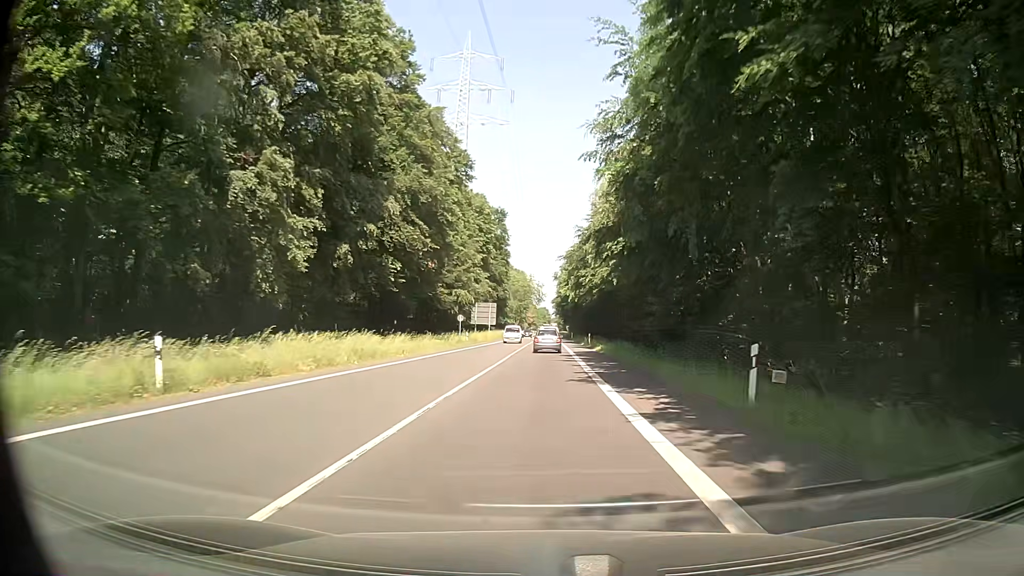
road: secondary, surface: asphalt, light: Day
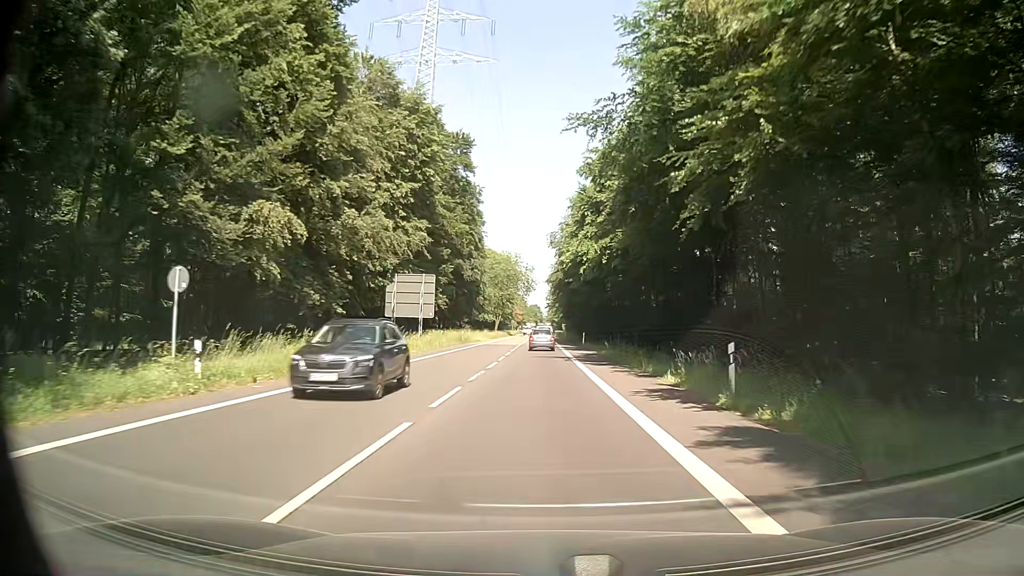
(+0.7, +50.3) m; +1°
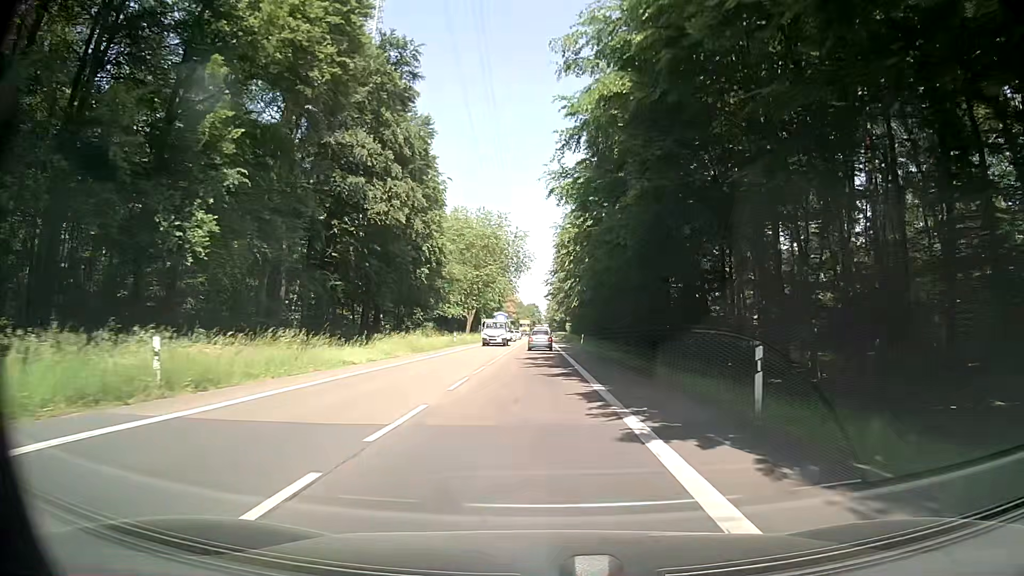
(+0.4, +51.8) m; 0°
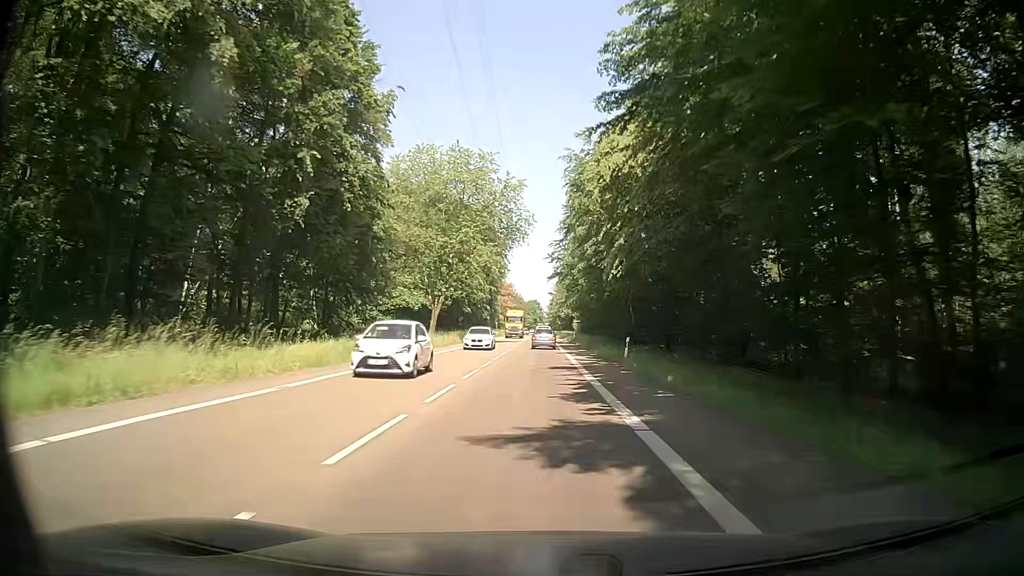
(+0.4, +31.5) m; +1°
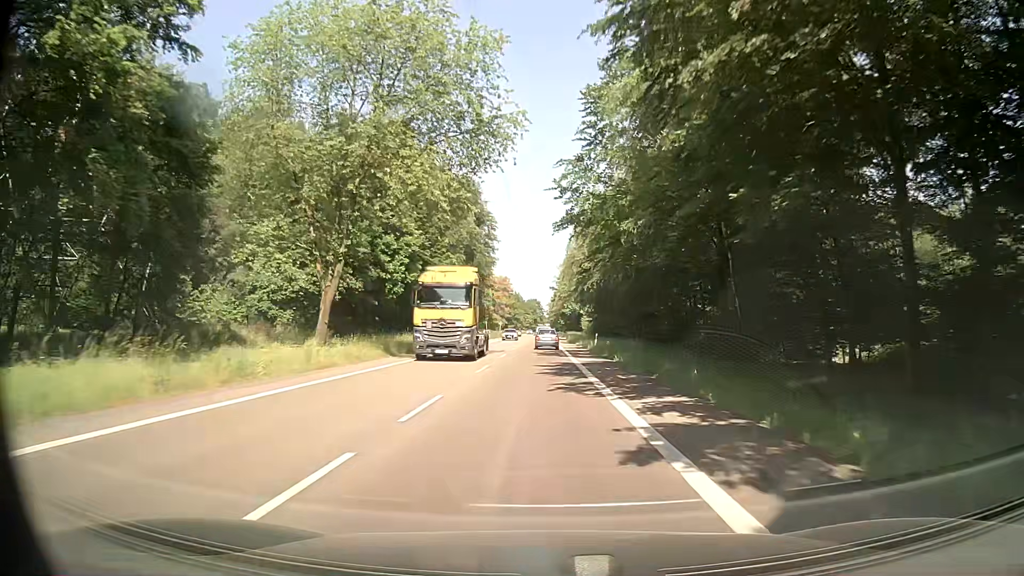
(-0.1, +31.7) m; -1°
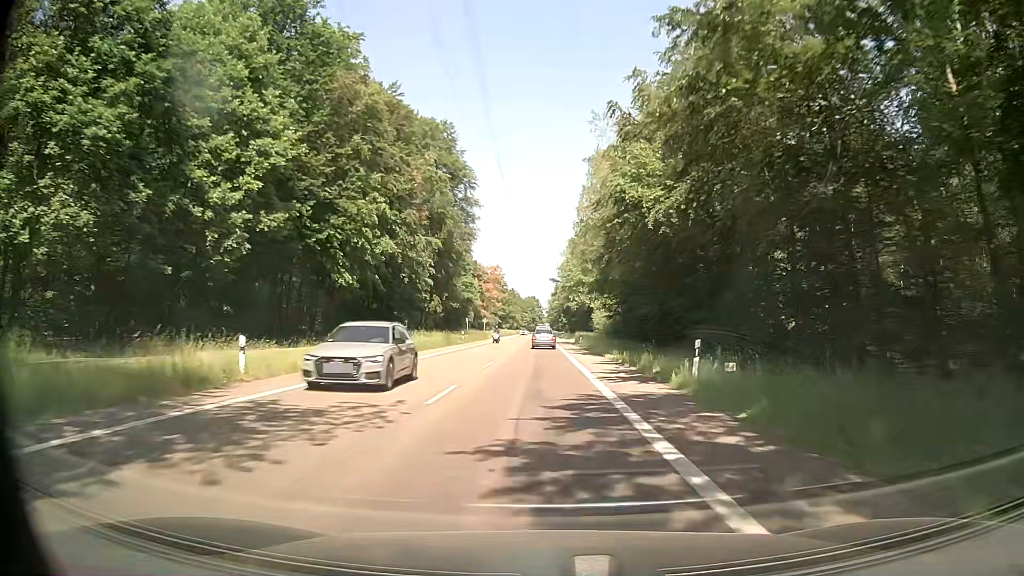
(+0.4, +31.9) m; 0°
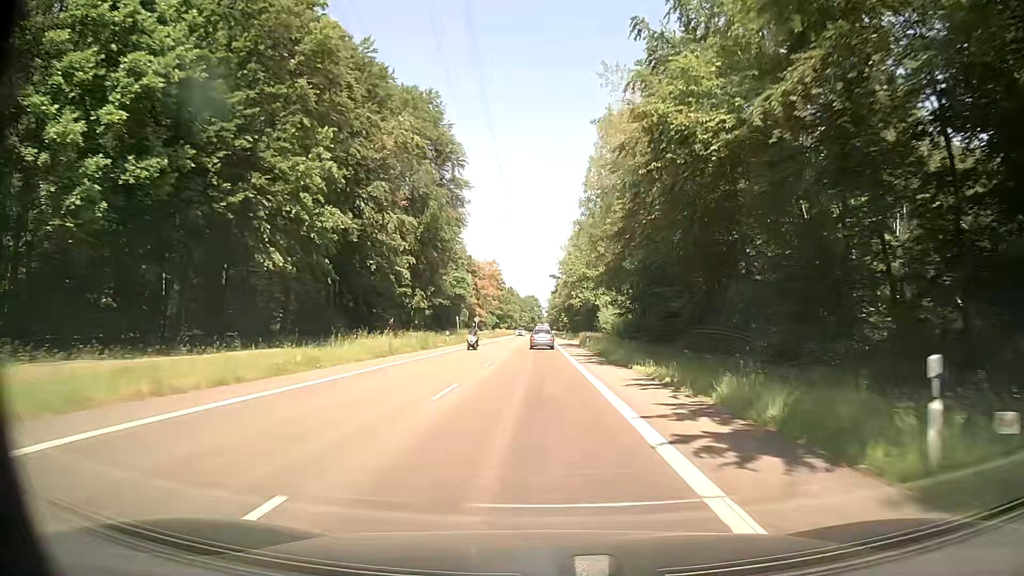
(+0.1, +10.7) m; +1°
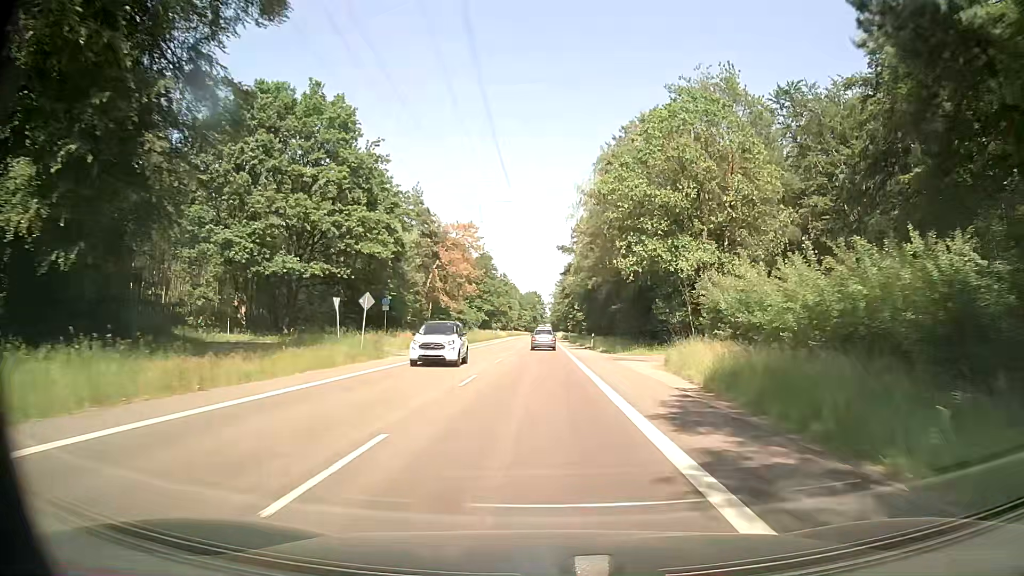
(-0.3, +53.8) m; -1°
(0, +10) (0, +20) (0, +30) (0, +40) (0, +50) (0, +60) (0, +70) (0, +80) (0, +90) (0, +100) m
